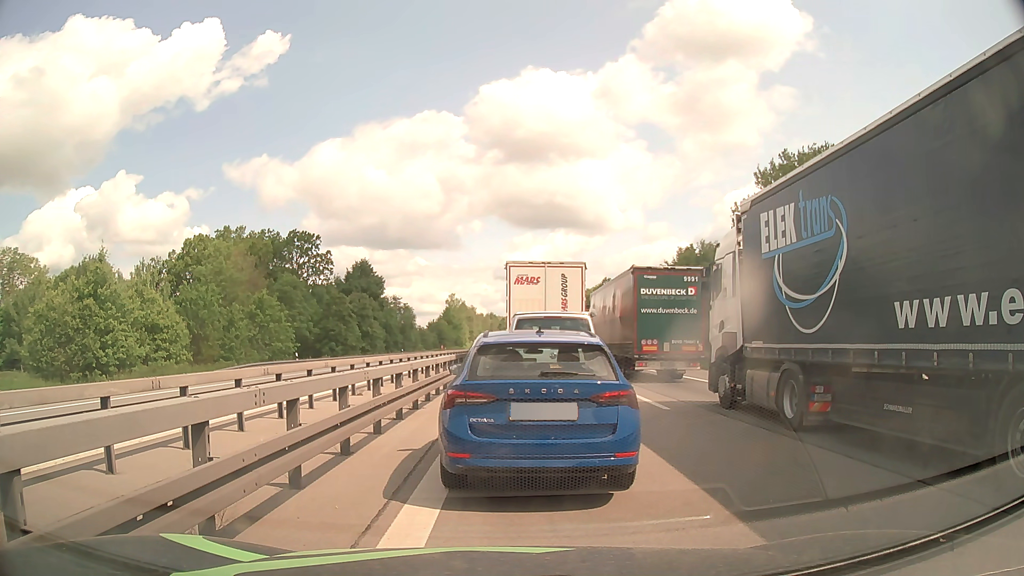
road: motorway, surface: asphalt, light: Day
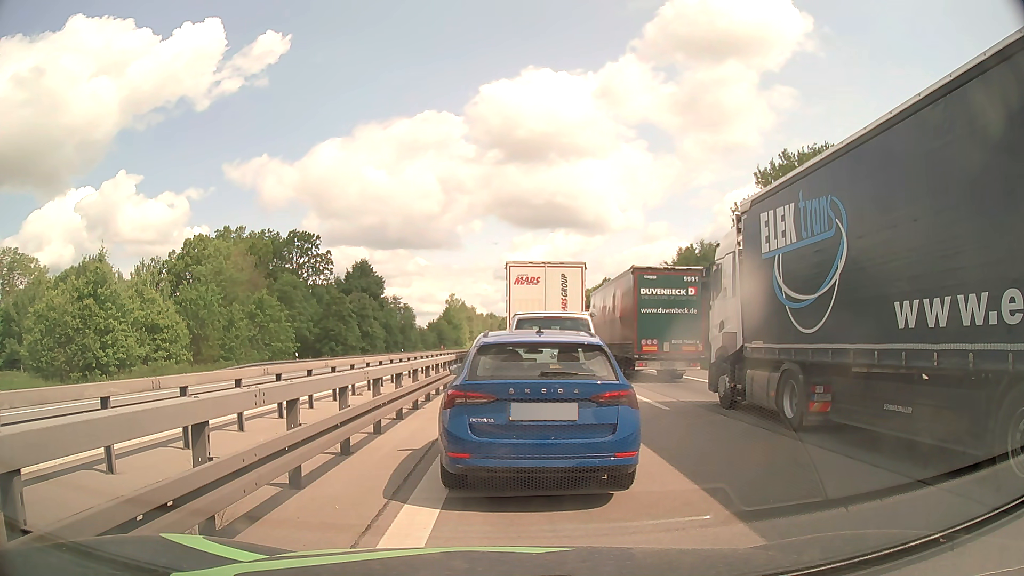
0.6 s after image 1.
(0.0, 0.0) m; 0°
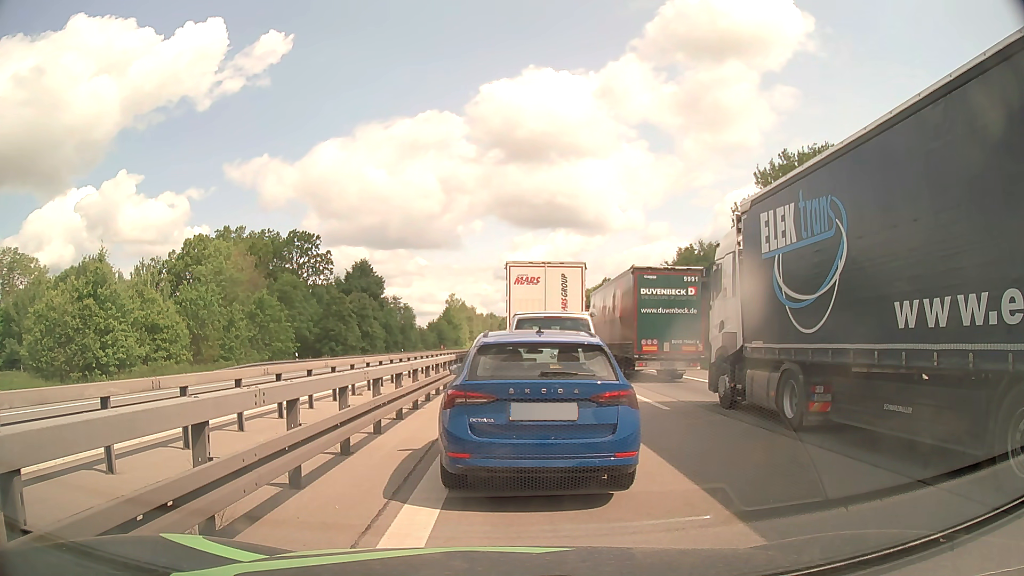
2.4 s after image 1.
(0.0, 0.0) m; 0°
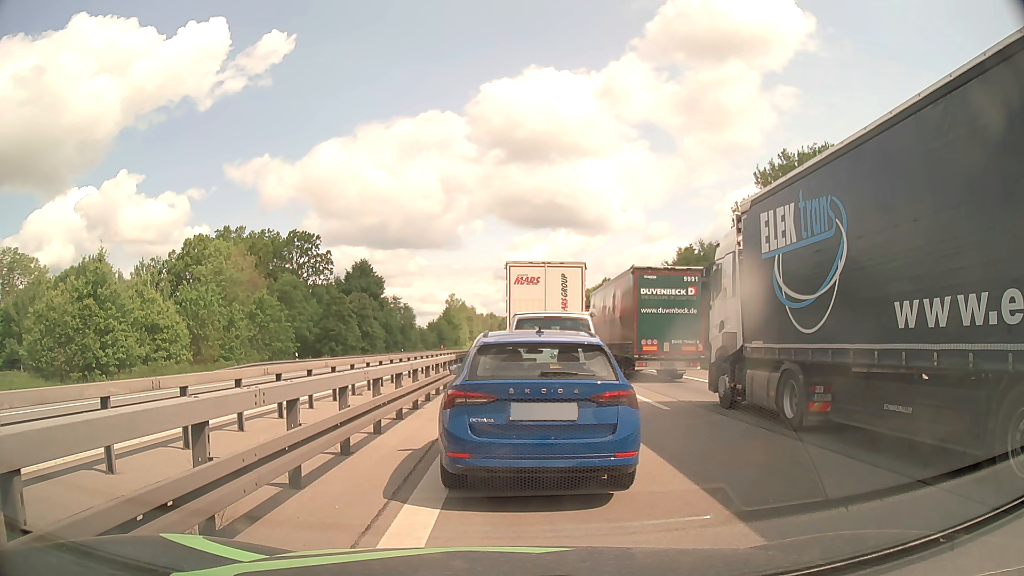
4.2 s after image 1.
(0.0, 0.0) m; 0°
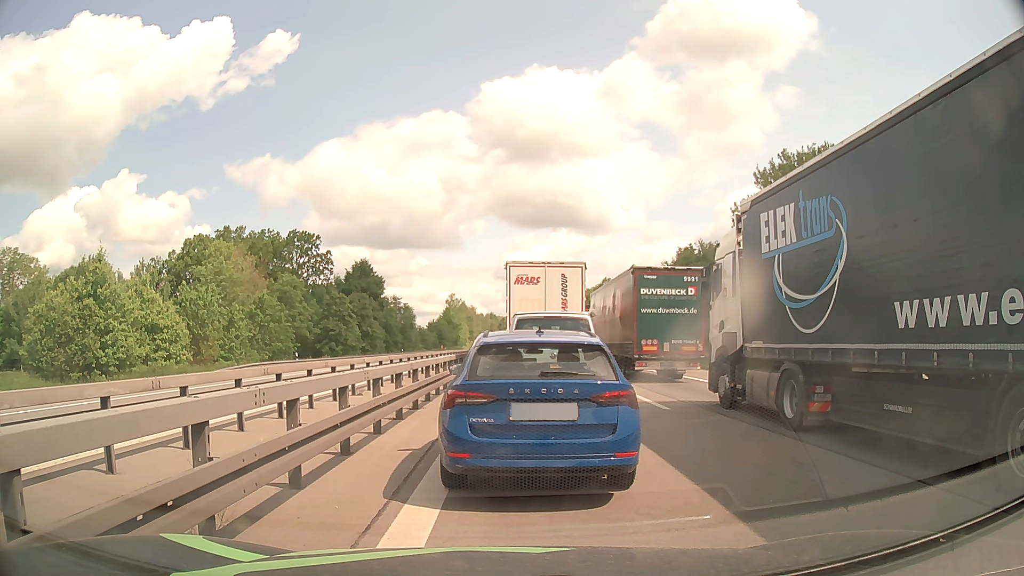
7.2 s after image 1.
(0.0, 0.0) m; 0°
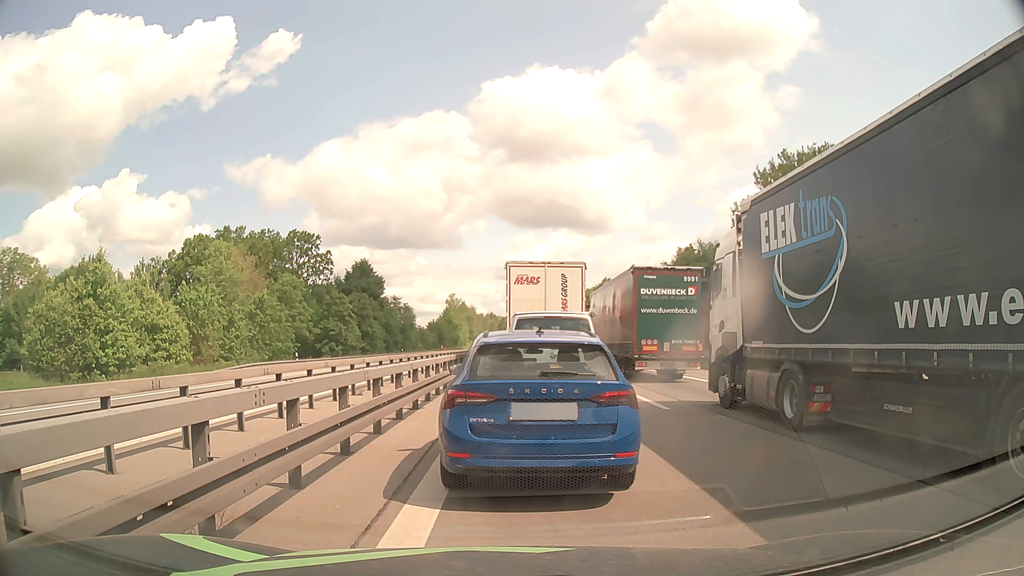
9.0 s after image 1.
(0.0, 0.0) m; 0°
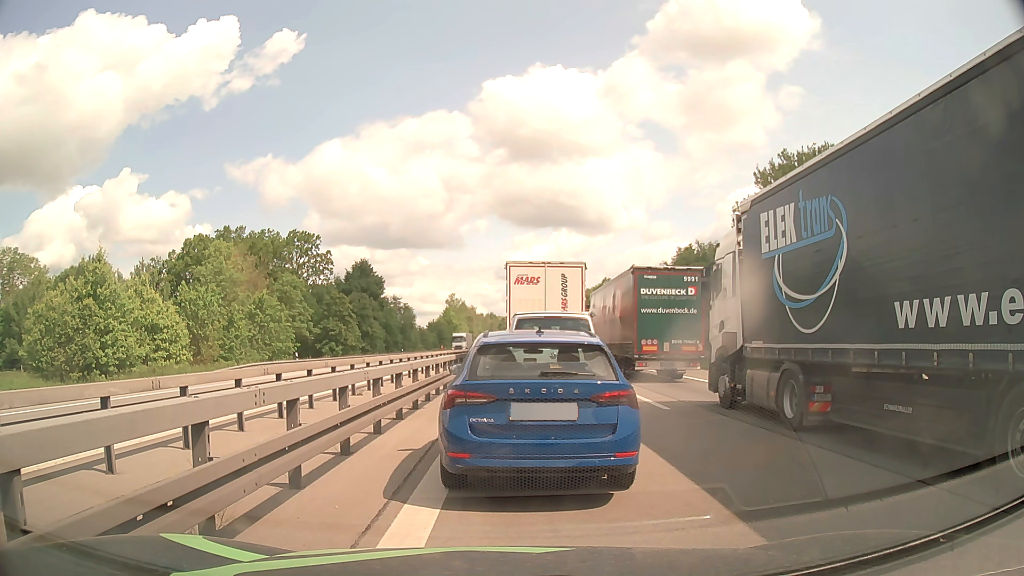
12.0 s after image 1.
(0.0, 0.0) m; 0°
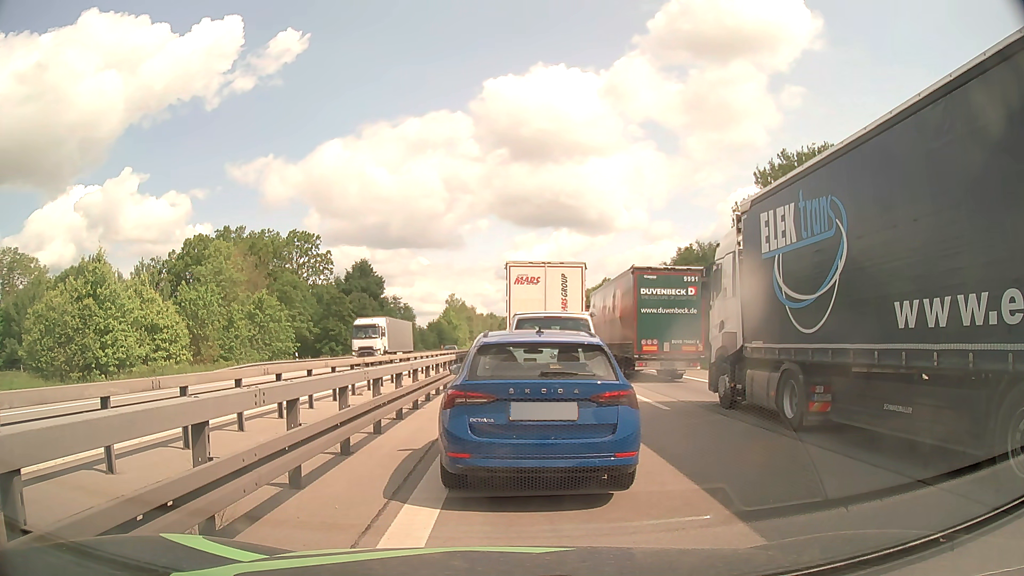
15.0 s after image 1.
(0.0, 0.0) m; 0°
